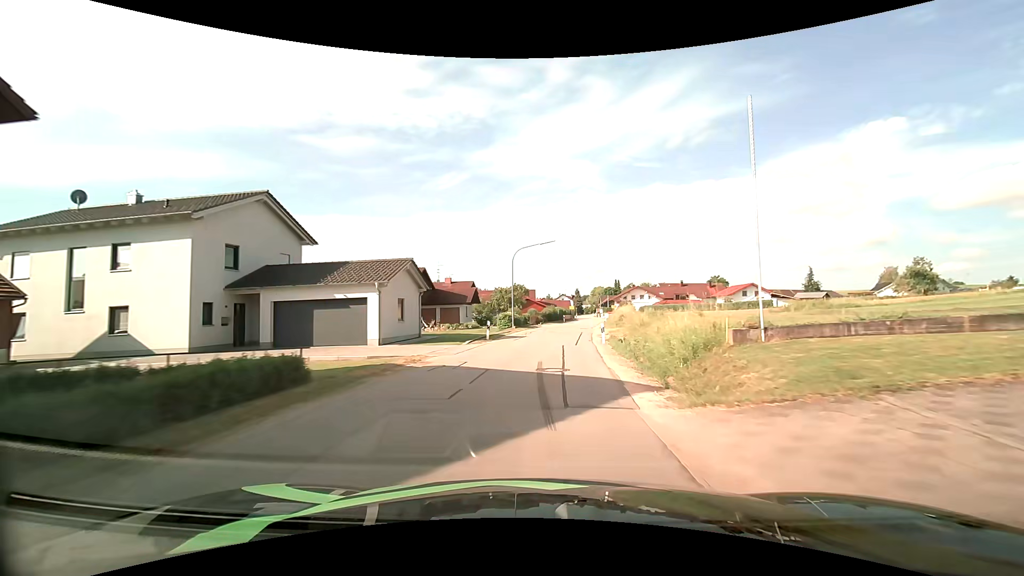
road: tertiary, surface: asphalt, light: Day
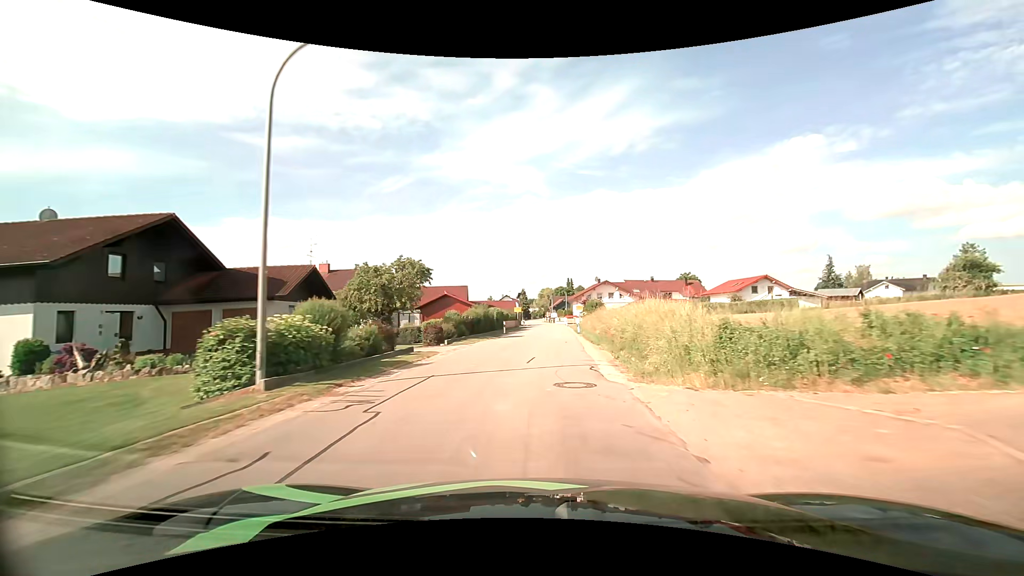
(+2.1, +32.7) m; +7°
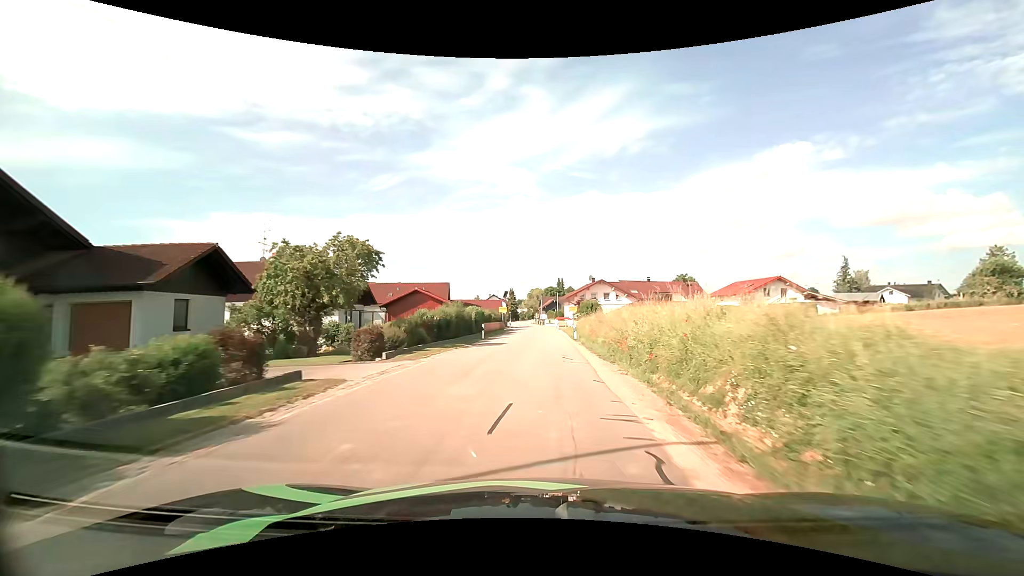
(+0.1, +7.9) m; +1°
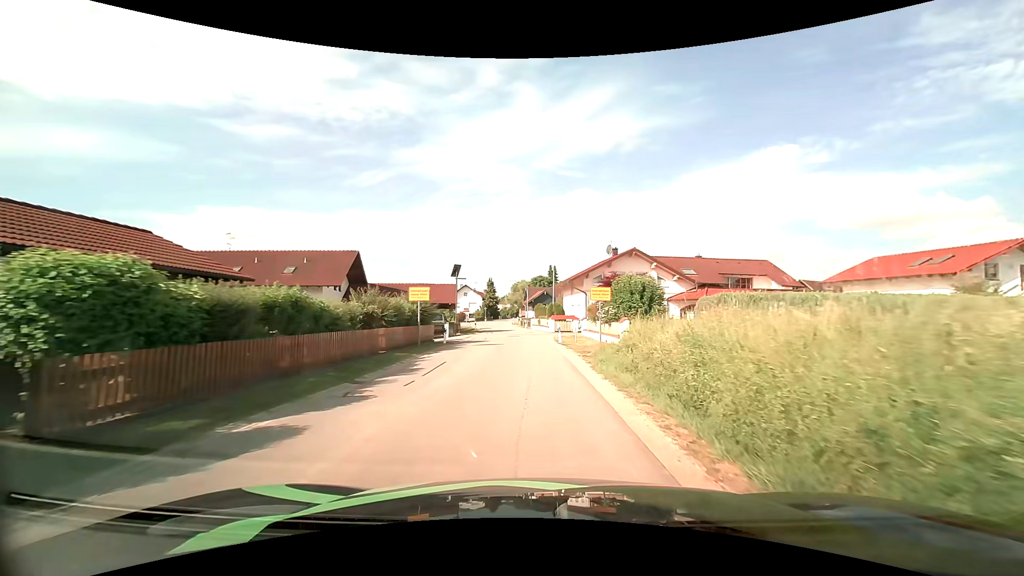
(+0.7, +34.8) m; +1°
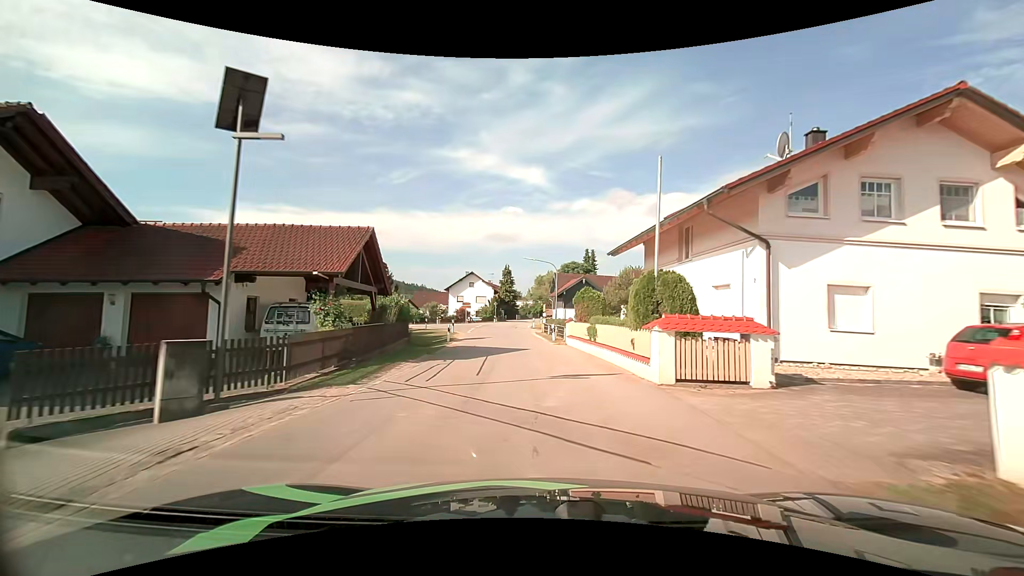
(-0.7, +30.9) m; -3°
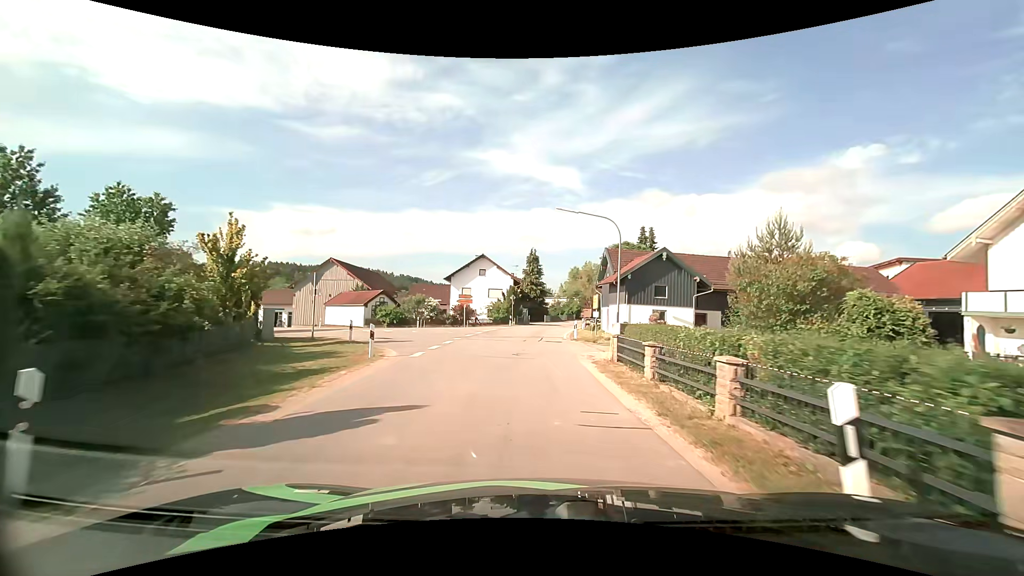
(-0.7, +24.6) m; -3°
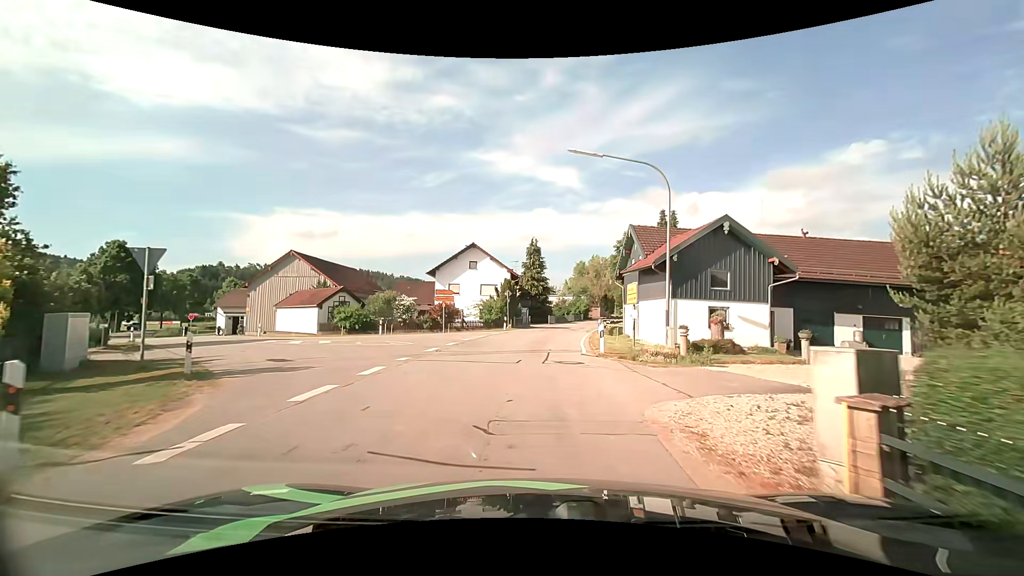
(0.0, +10.2) m; 0°
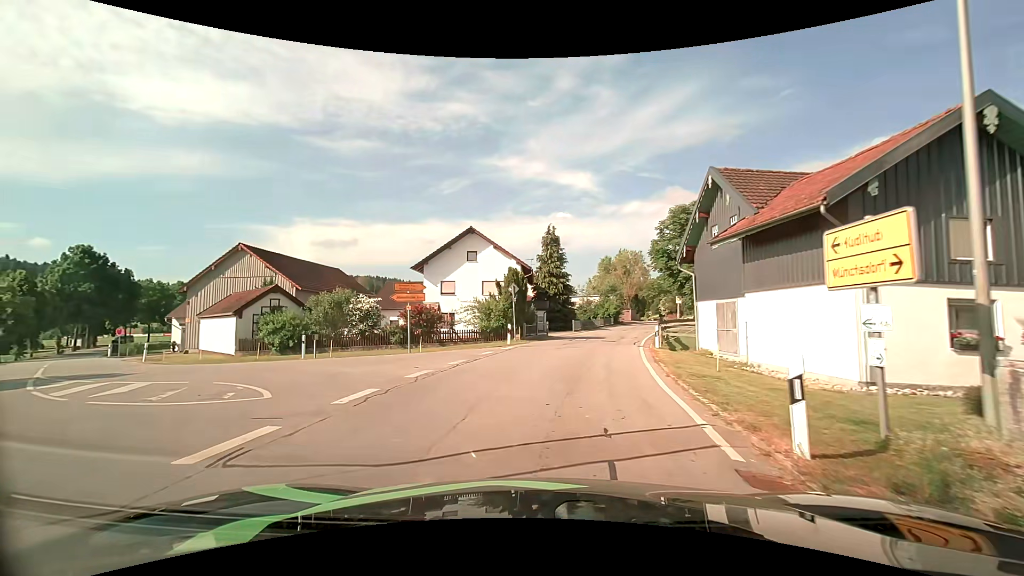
(-0.1, +12.0) m; -2°
(-3, +9) (-10, +16) (-18, +21) (-26, +28) (-33, +35) (-41, +42) (-48, +49) (-54, +56) (-60, +64) (-65, +73) m
